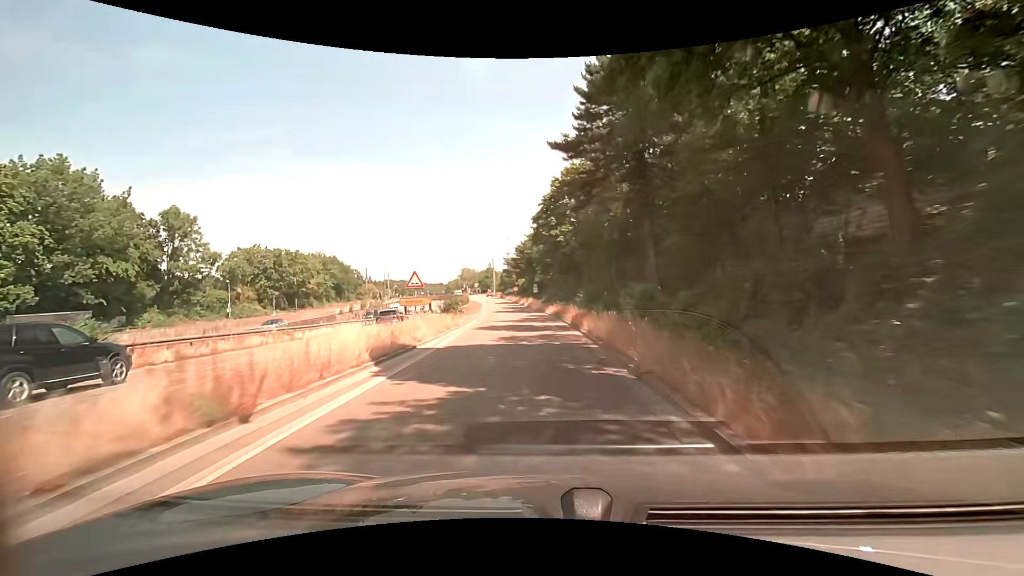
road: trunk_link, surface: asphalt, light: Day
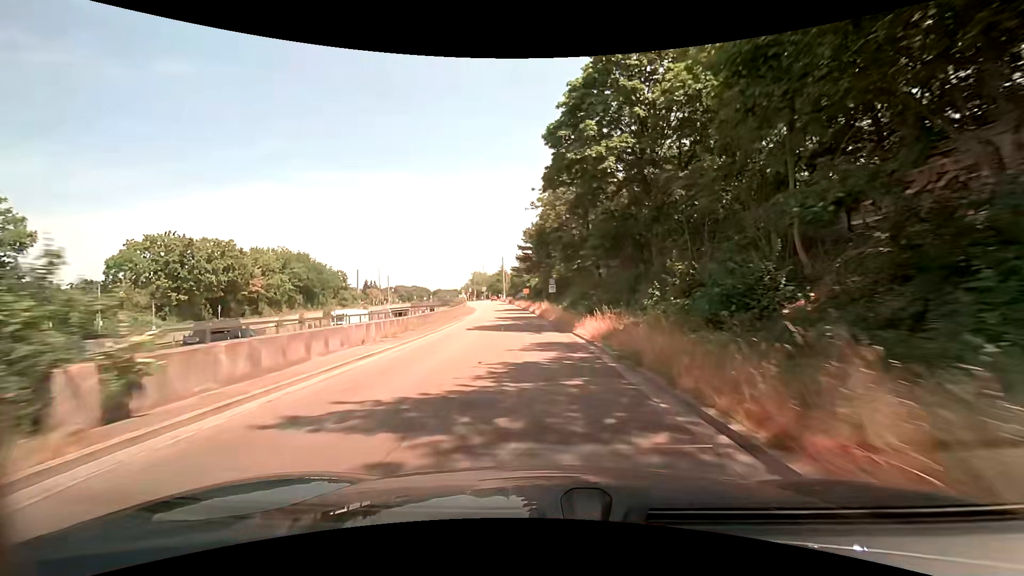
(-0.5, +28.2) m; -2°
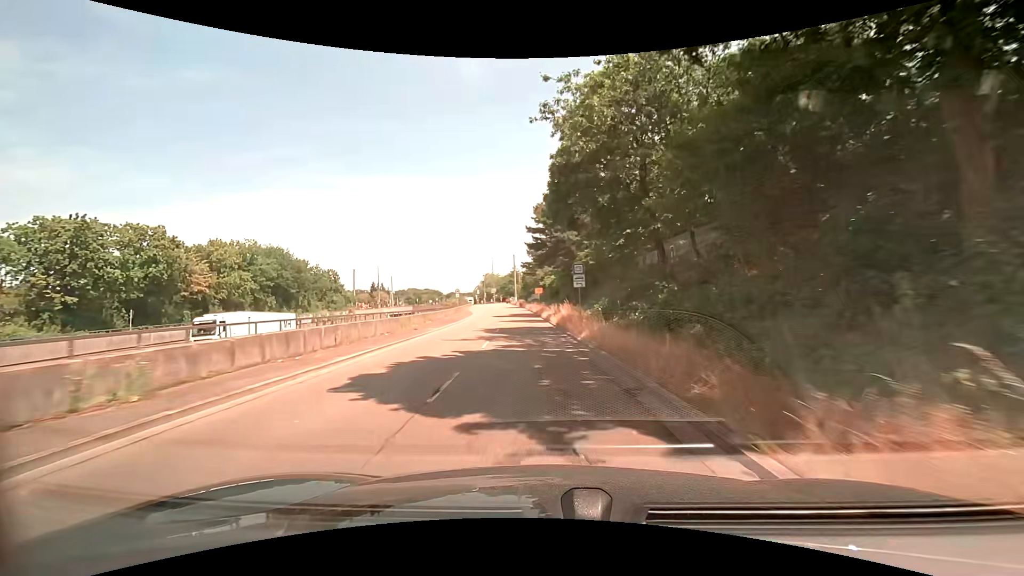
(-0.2, +18.2) m; -2°
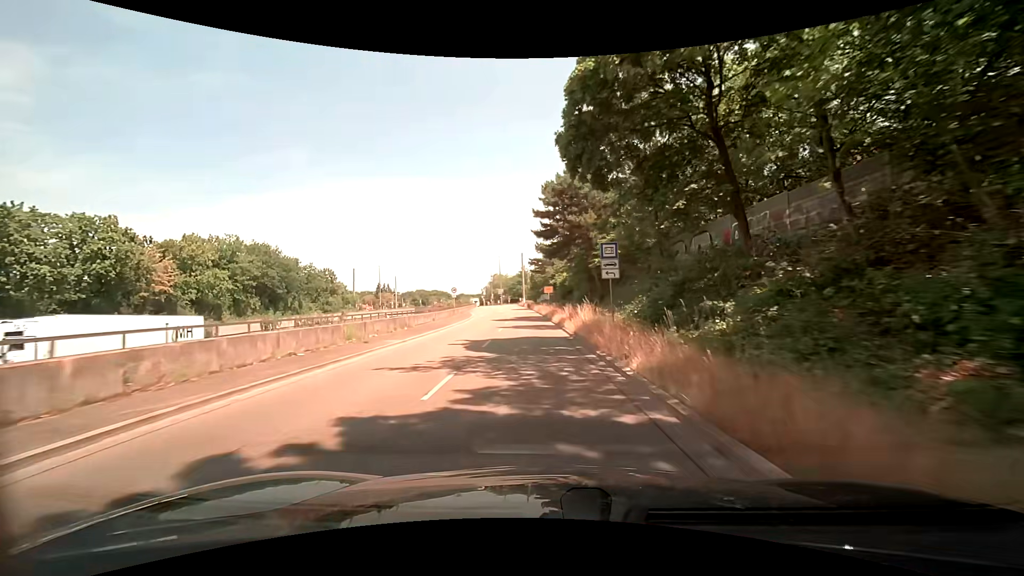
(-0.1, +8.9) m; -1°
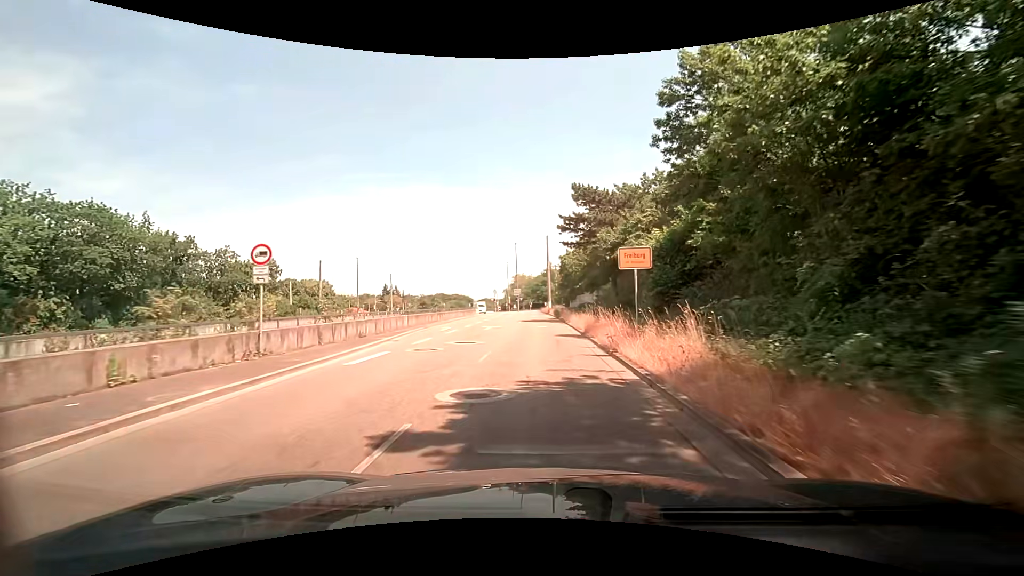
(-1.1, +40.4) m; -2°
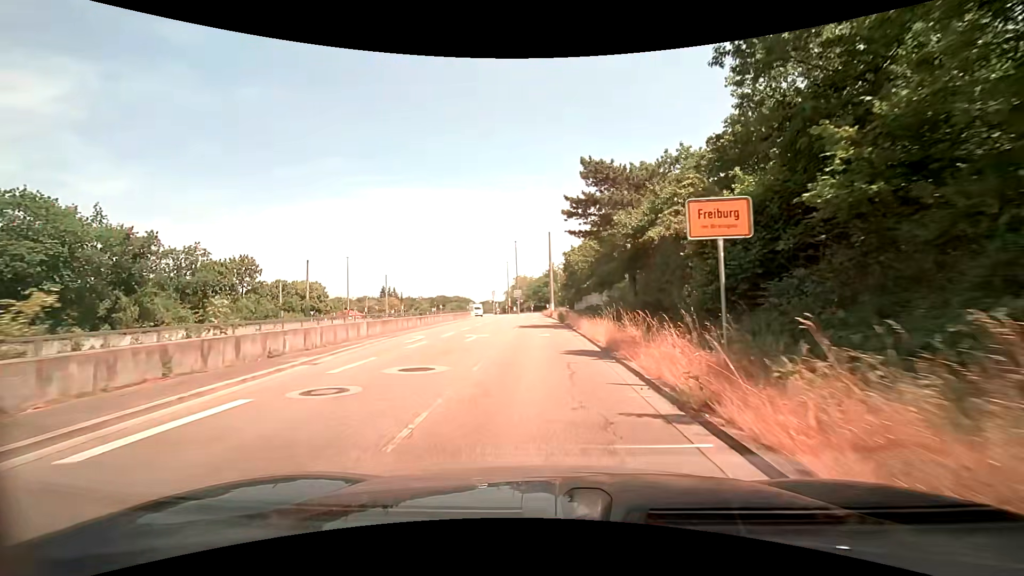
(0.0, +7.1) m; 0°
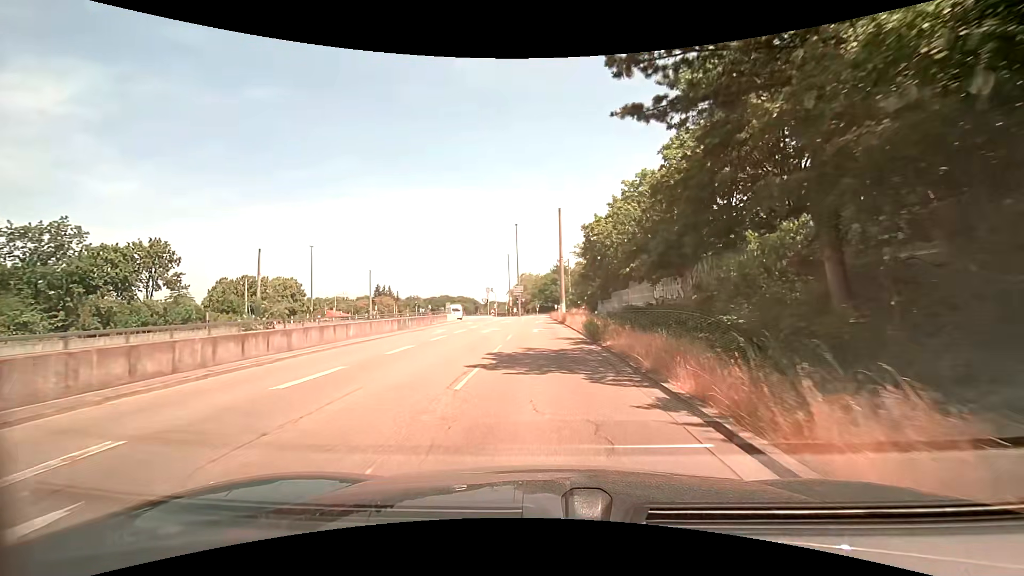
(-0.3, +20.6) m; -1°
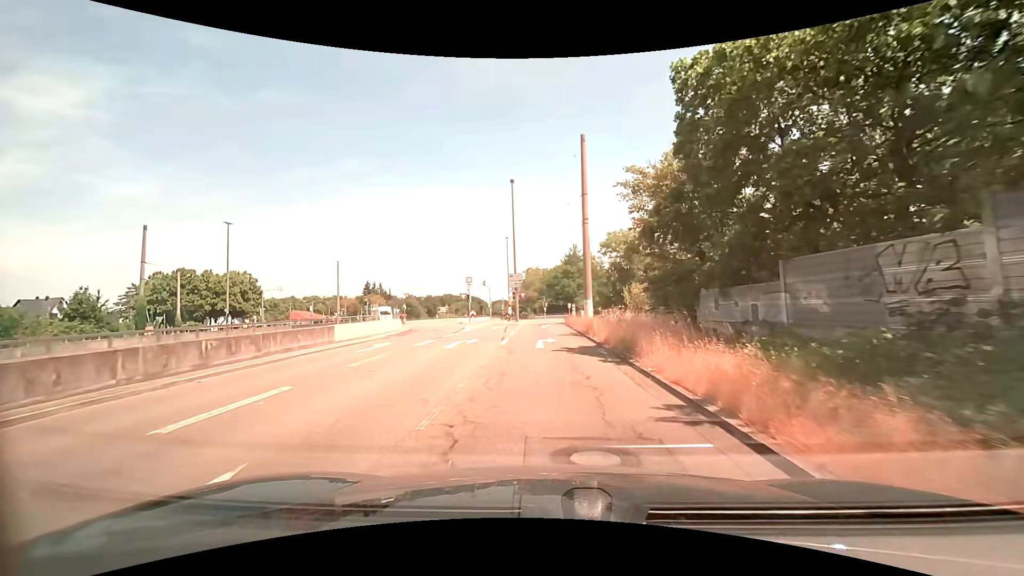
(-0.3, +26.6) m; -1°
(0, +10) (0, +20) (0, +30) (0, +40) (+4, +49) (+12, +54) (+22, +53) (+32, +50) (+41, +48) (+51, +45) m
